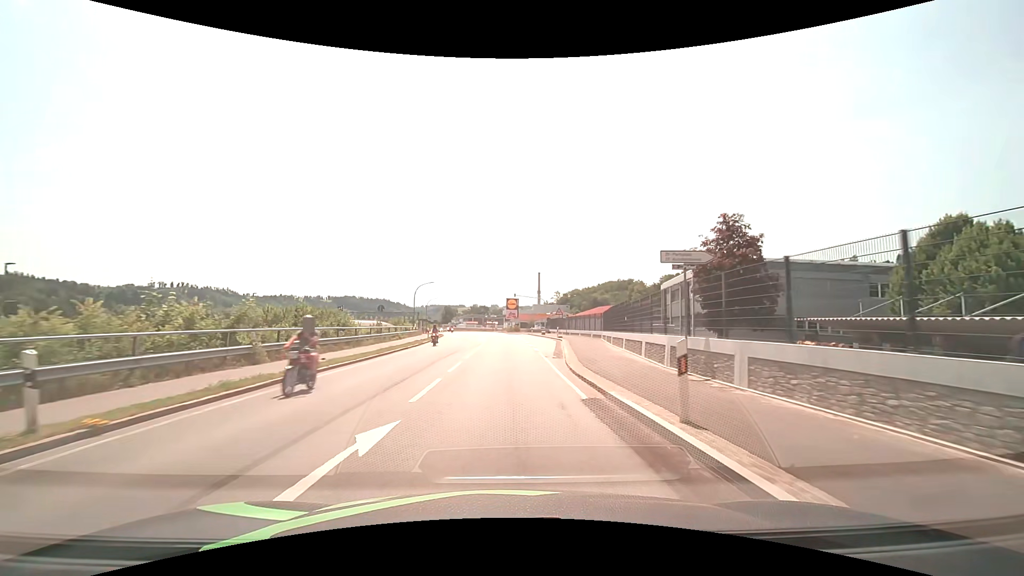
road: primary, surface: asphalt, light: Day
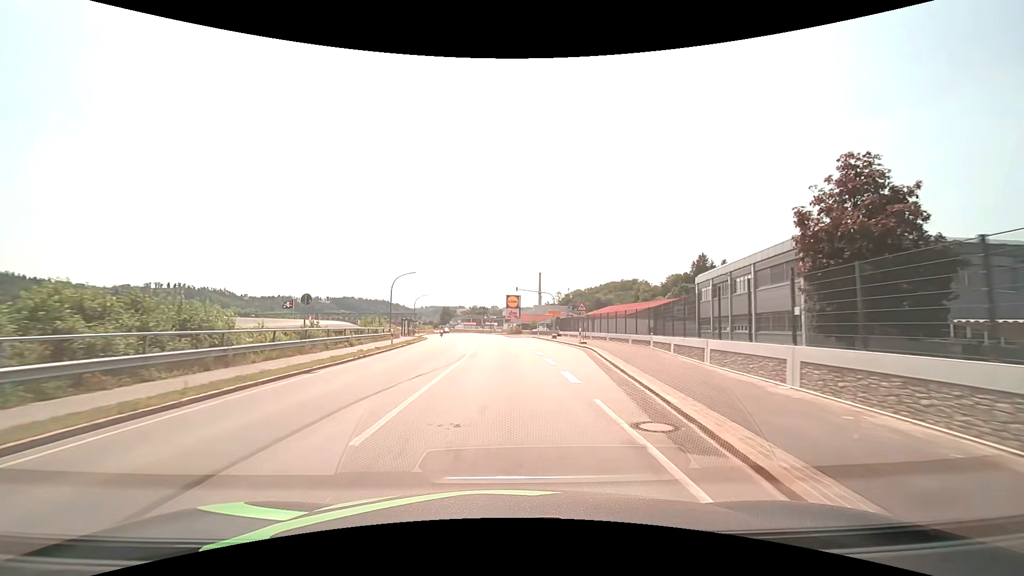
(0.0, +15.4) m; 0°
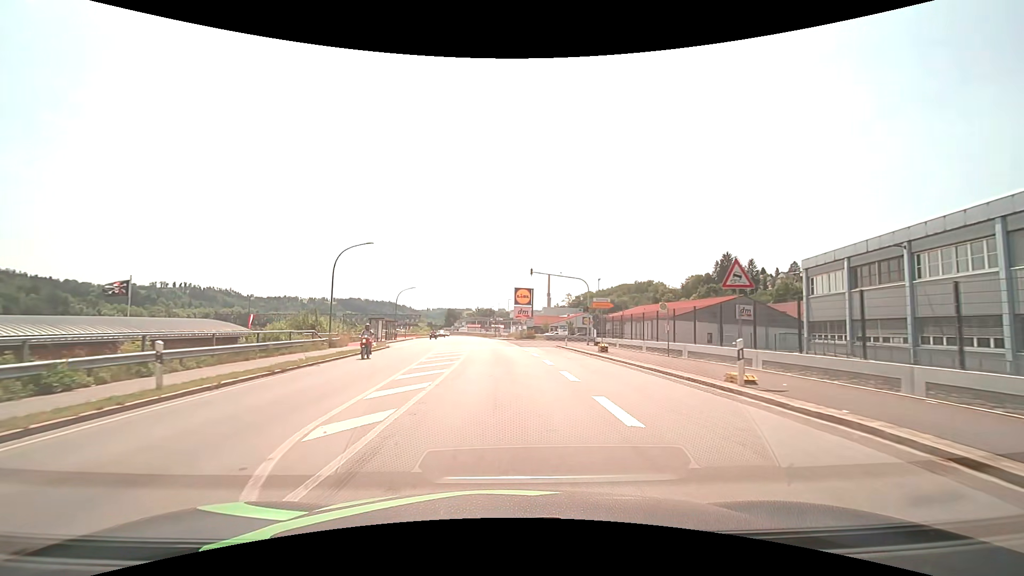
(-0.2, +22.9) m; -1°
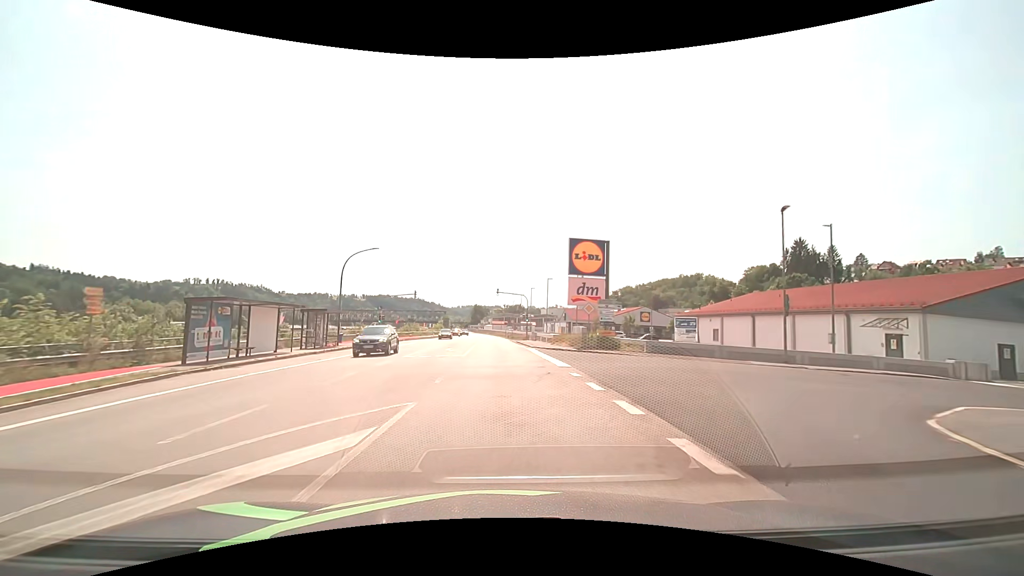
(-1.0, +38.1) m; -3°
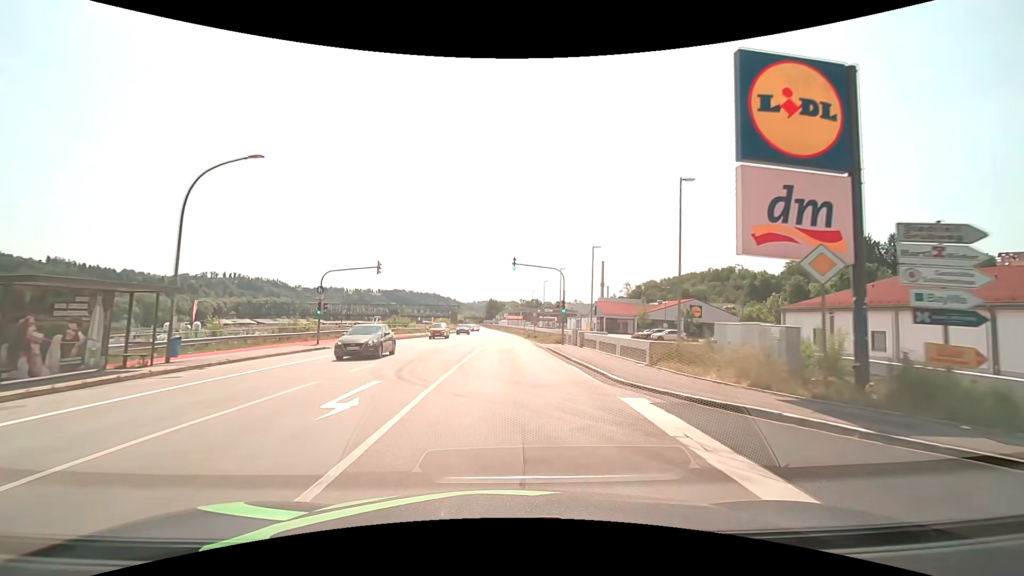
(-0.5, +22.9) m; -2°
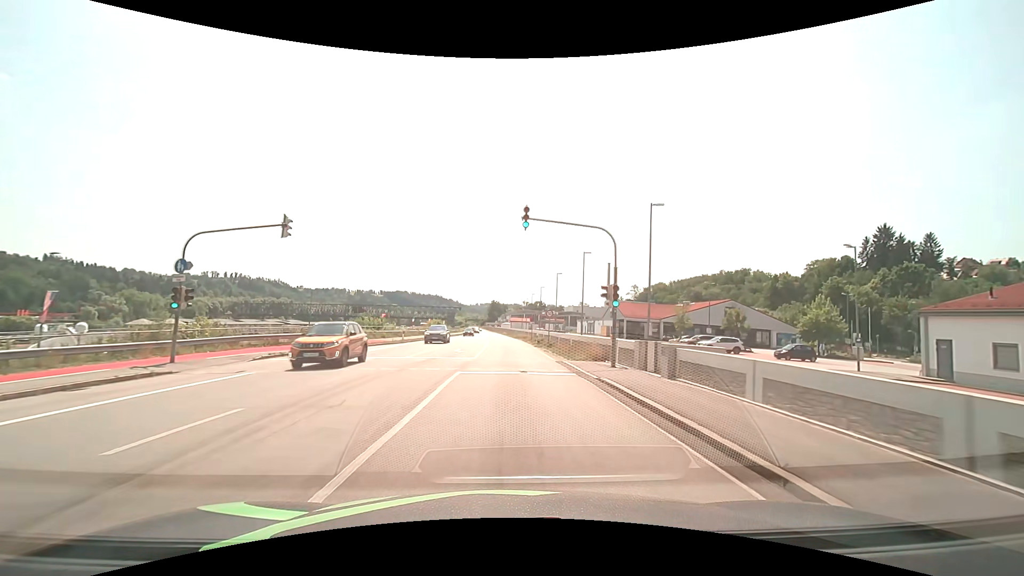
(-0.1, +15.3) m; 0°
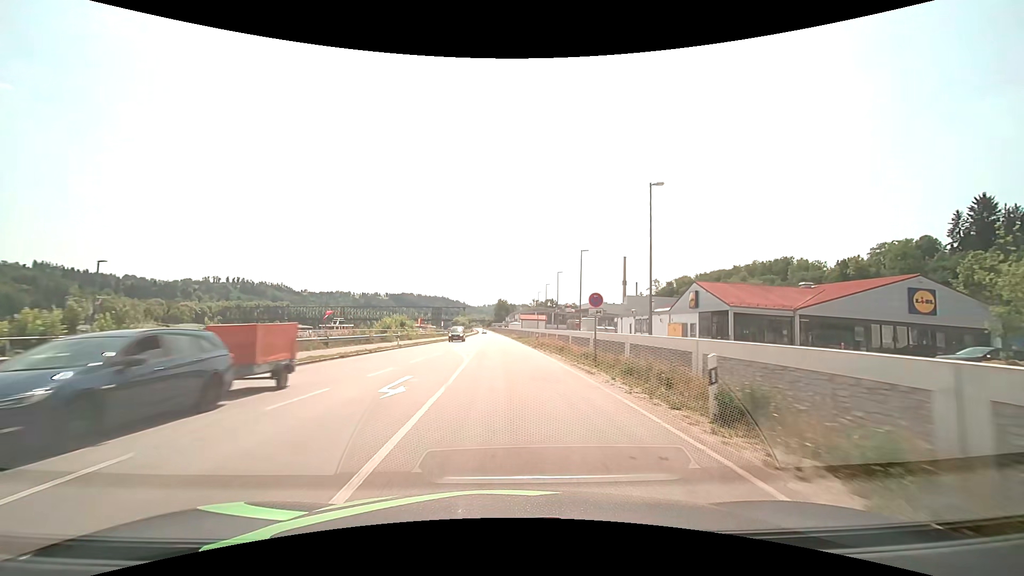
(-0.3, +38.4) m; -1°
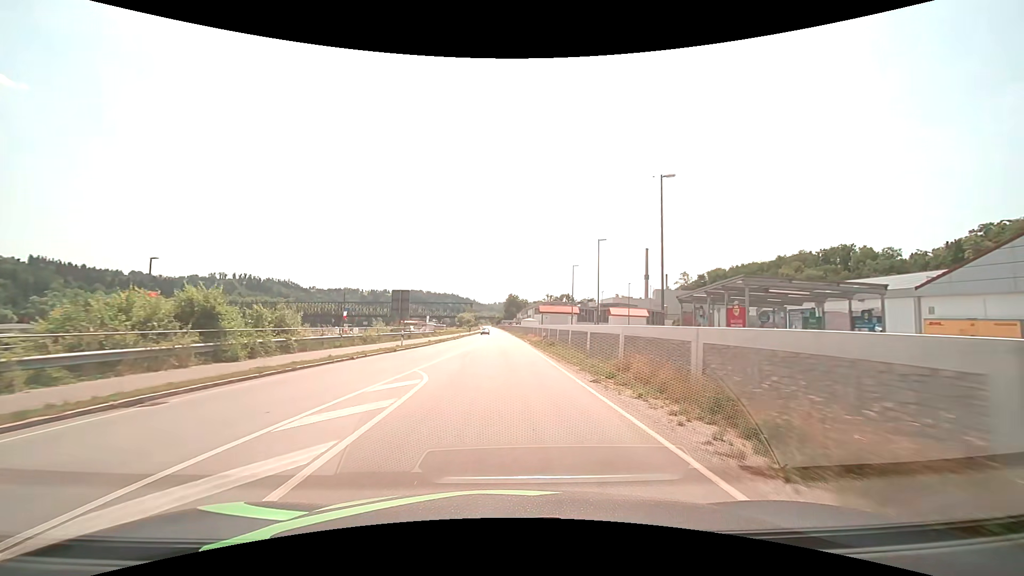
(-0.3, +38.2) m; -1°
(0, +10) (0, +20) (0, +30) (0, +40) (0, +50) (-1, +60) (-1, +70) (-1, +80) (-1, +90) (-1, +100) m
